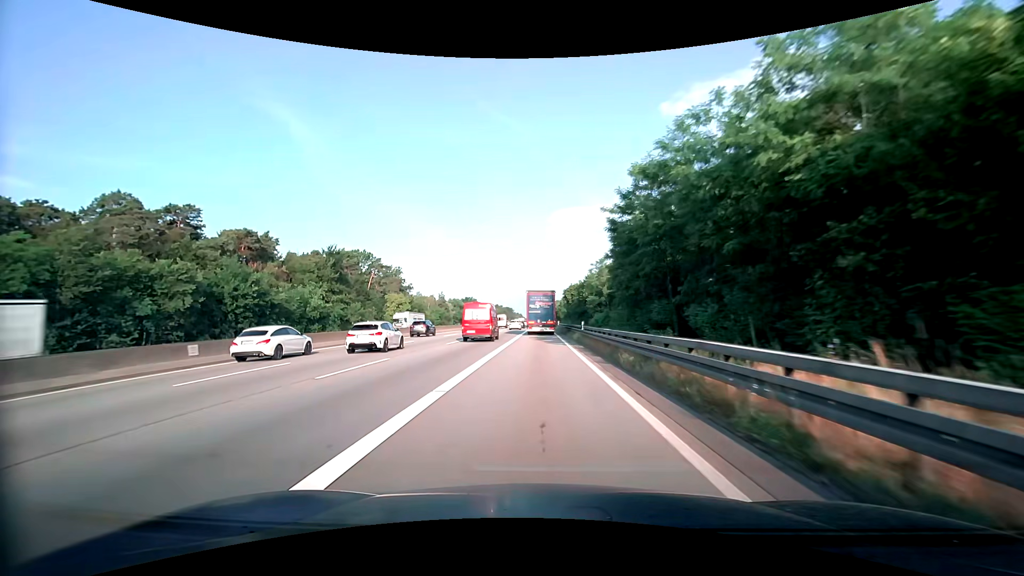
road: motorway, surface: asphalt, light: Day
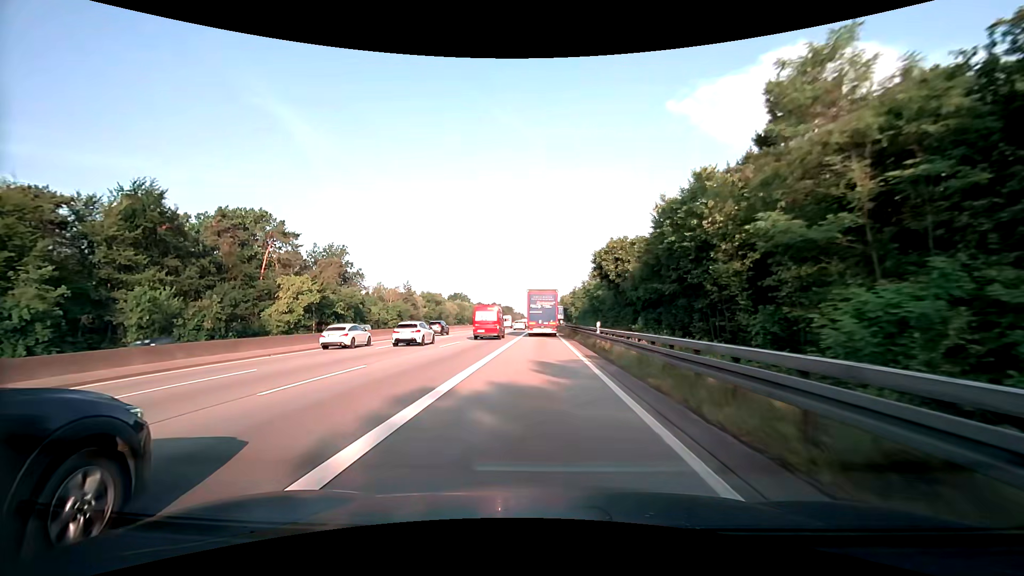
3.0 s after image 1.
(-0.1, +56.6) m; 0°
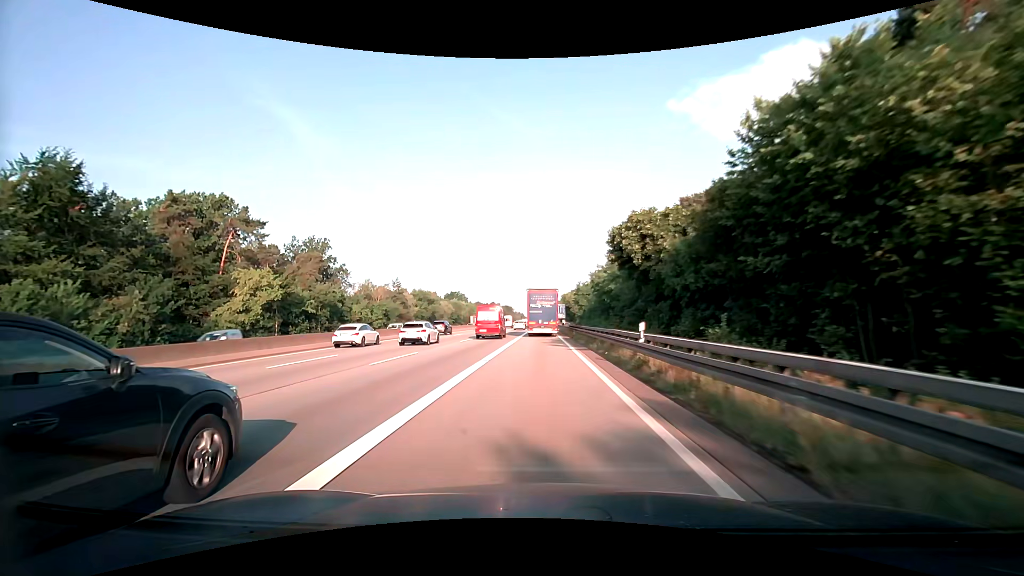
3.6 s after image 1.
(0.0, +11.4) m; 0°
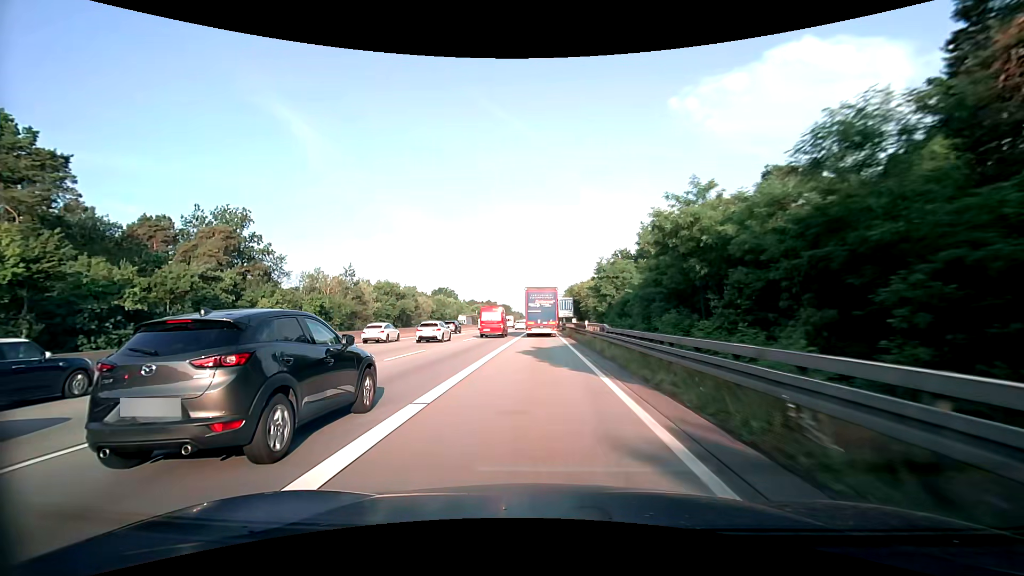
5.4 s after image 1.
(0.0, +34.4) m; 0°
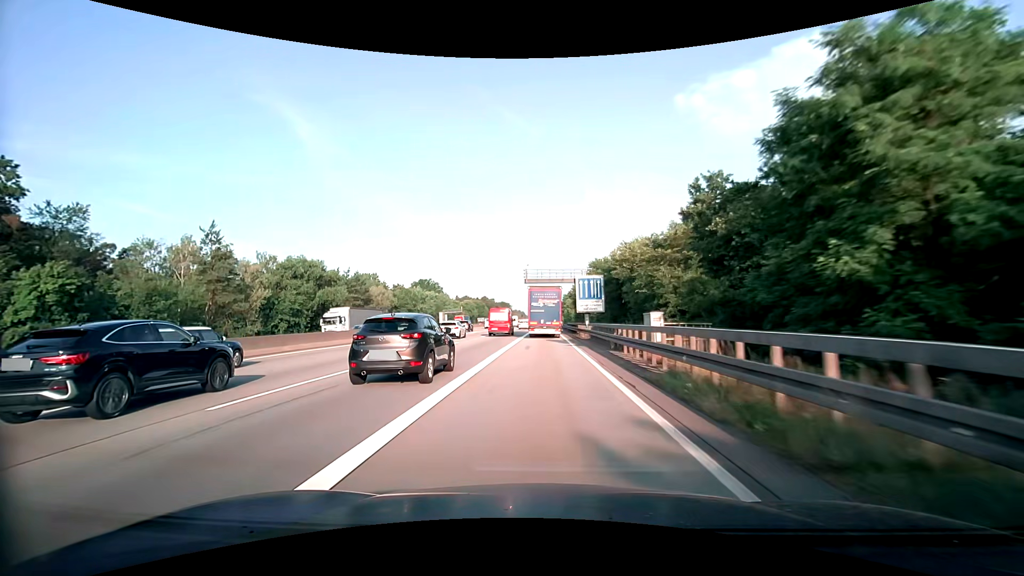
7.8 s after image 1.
(-0.3, +46.0) m; -1°
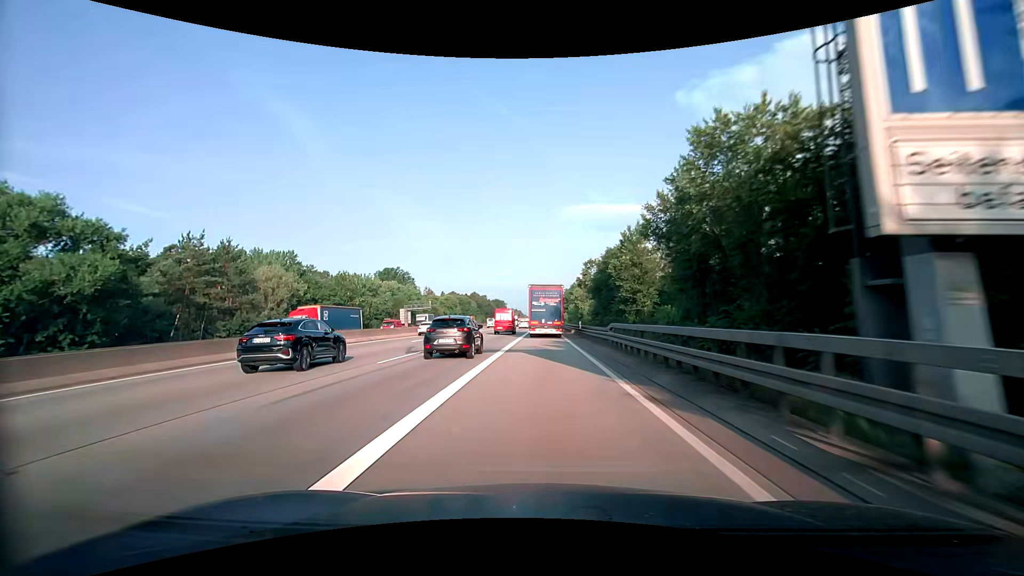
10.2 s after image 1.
(0.0, +45.3) m; 0°
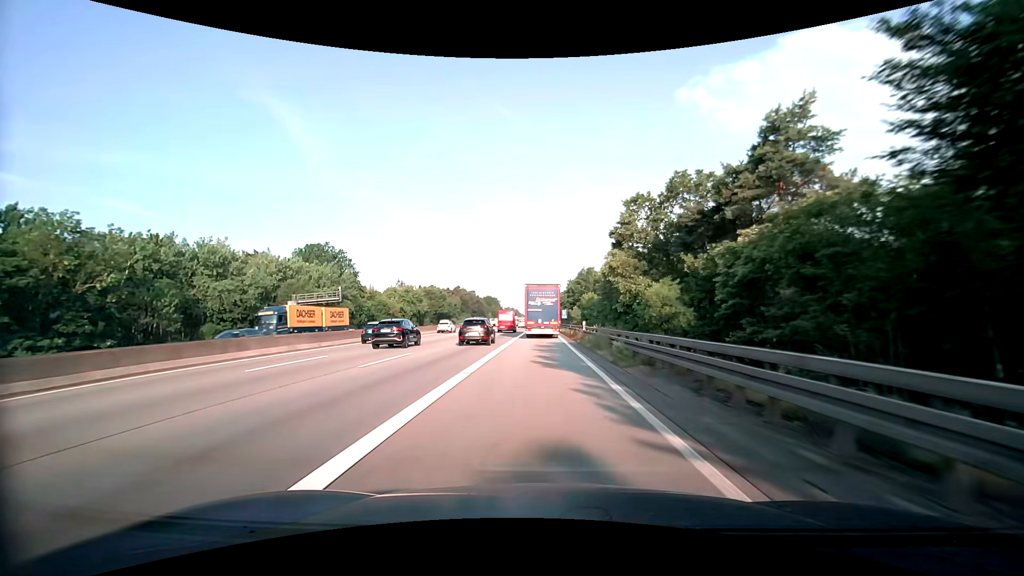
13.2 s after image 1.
(+0.4, +55.4) m; +1°
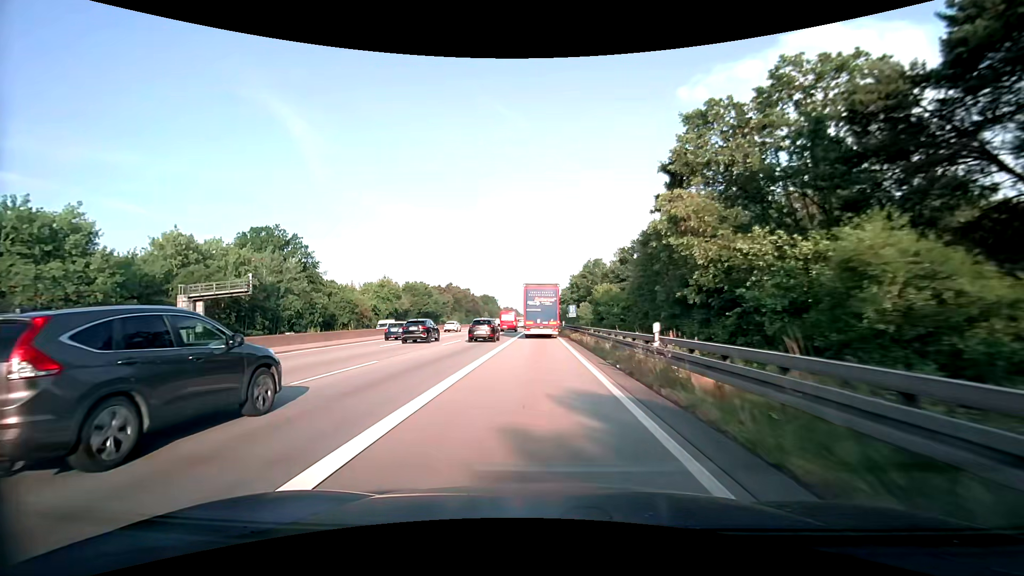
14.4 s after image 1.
(0.0, +22.0) m; 0°
(0, +10) (0, +20) (0, +30) (0, +40) (0, +50) (0, +60) (-1, +70) (-1, +80) (-1, +90) (-1, +100) m
